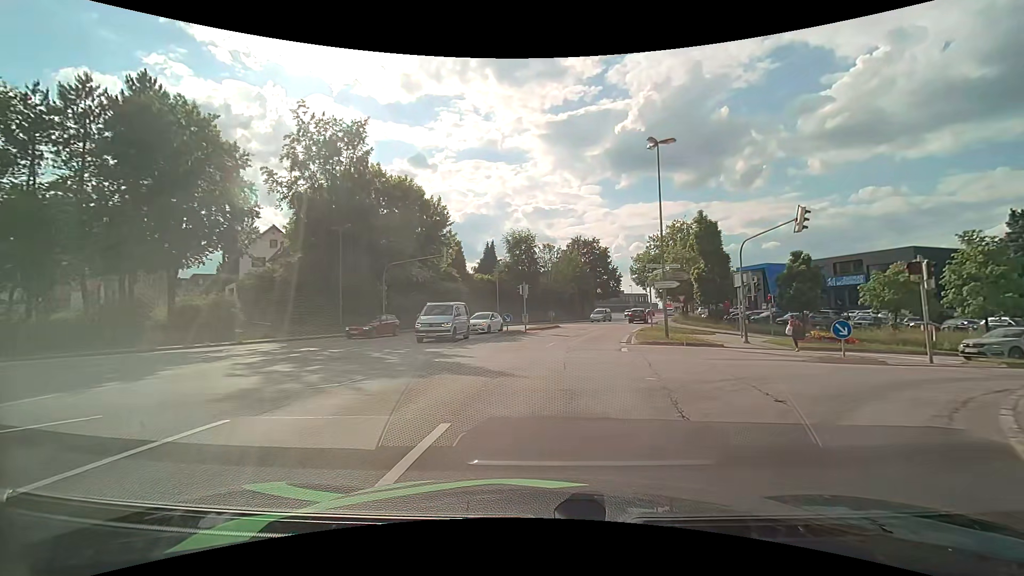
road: tertiary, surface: asphalt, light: Day
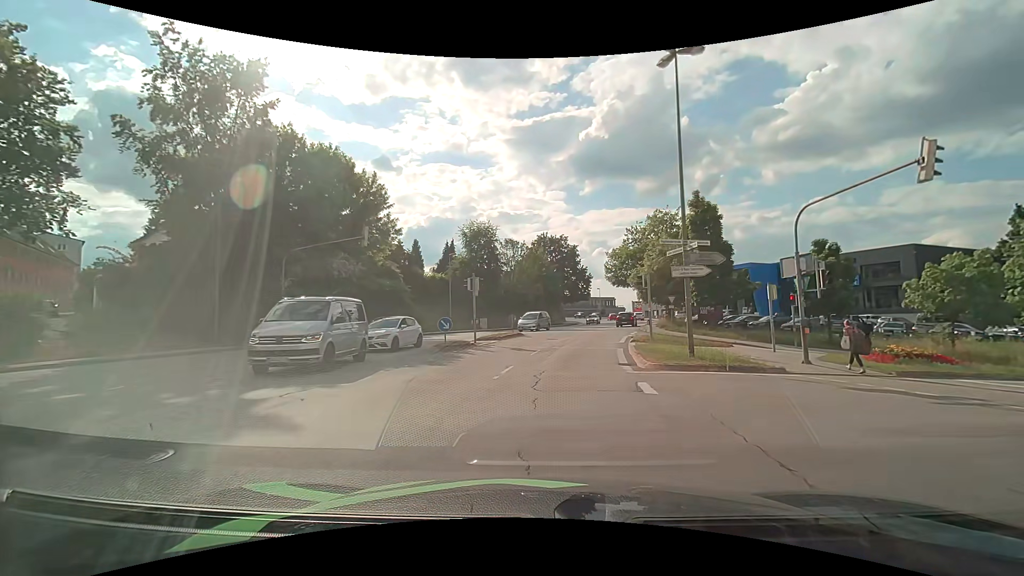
(+0.3, +9.7) m; +4°
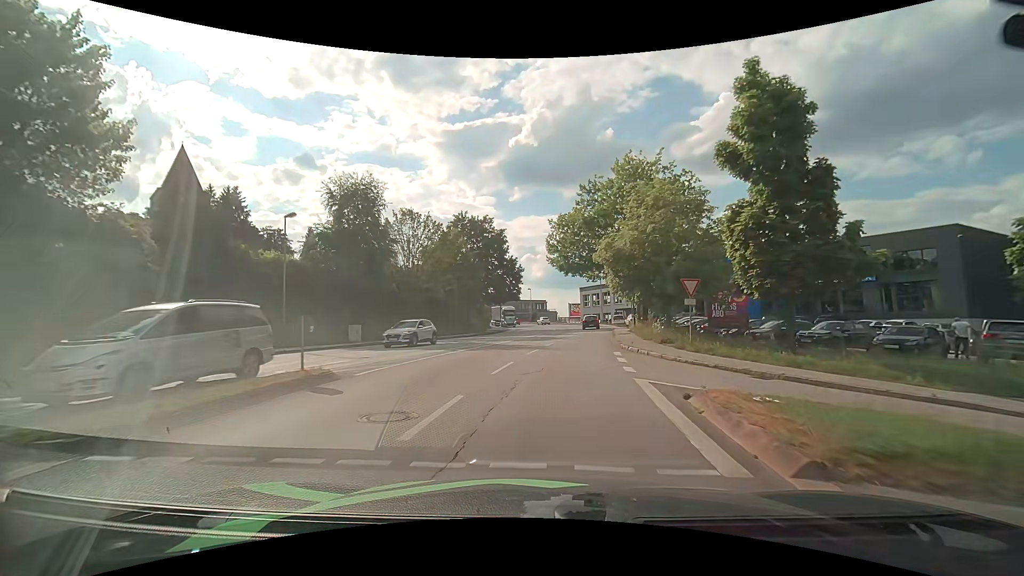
(+1.5, +21.1) m; +8°
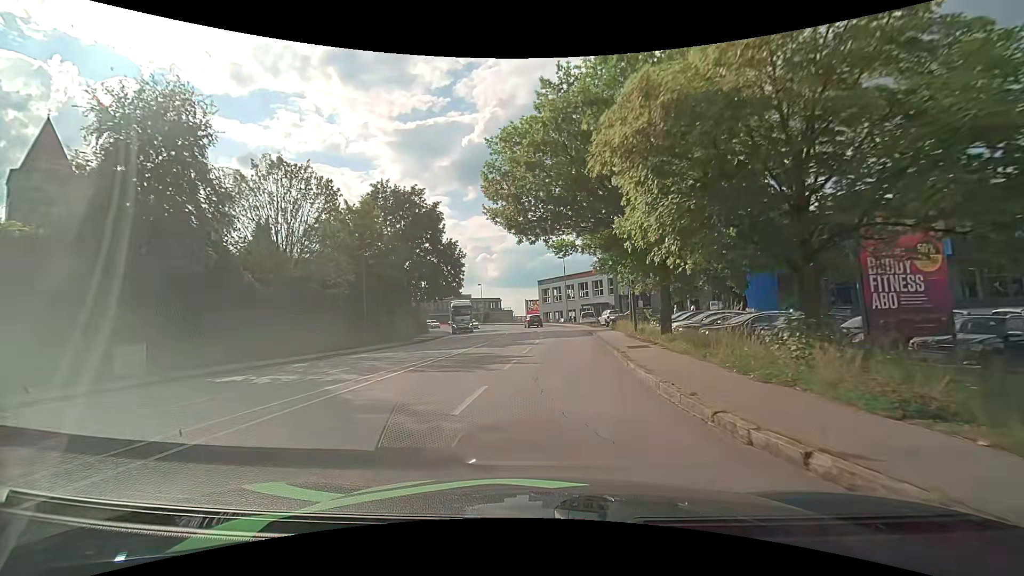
(+0.8, +16.2) m; +5°
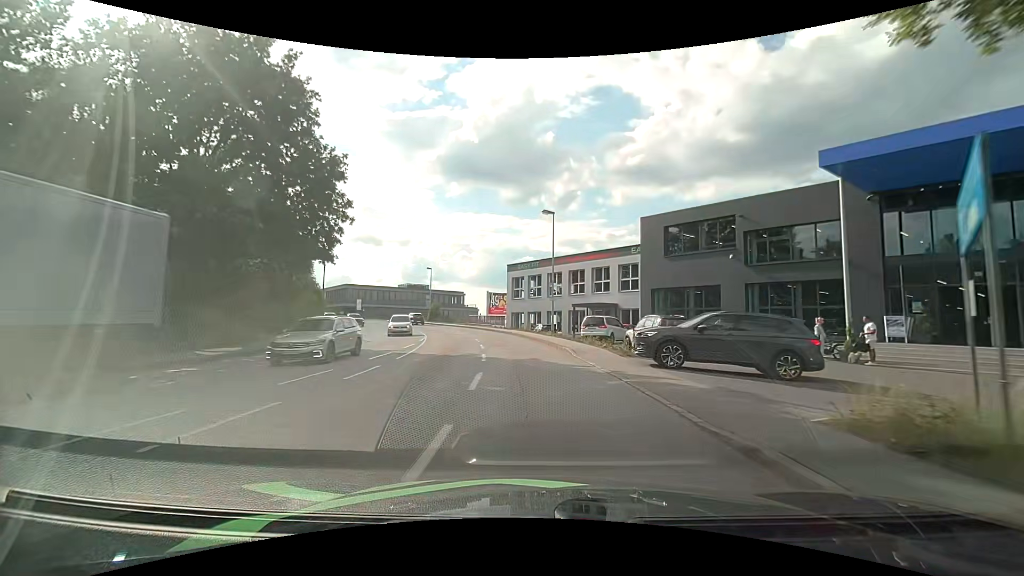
(+0.6, +27.6) m; +2°
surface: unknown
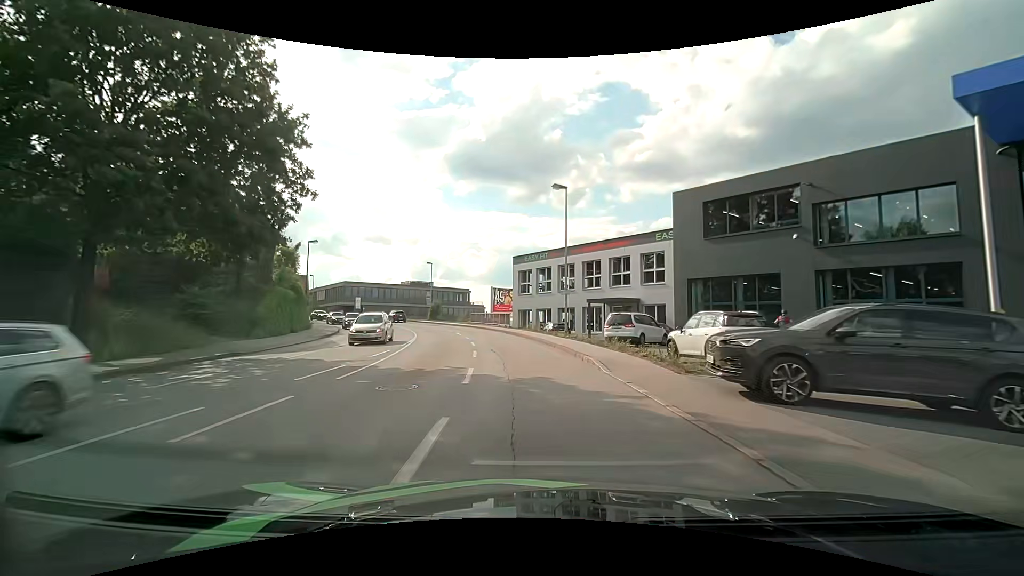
(0.0, +5.7) m; -1°
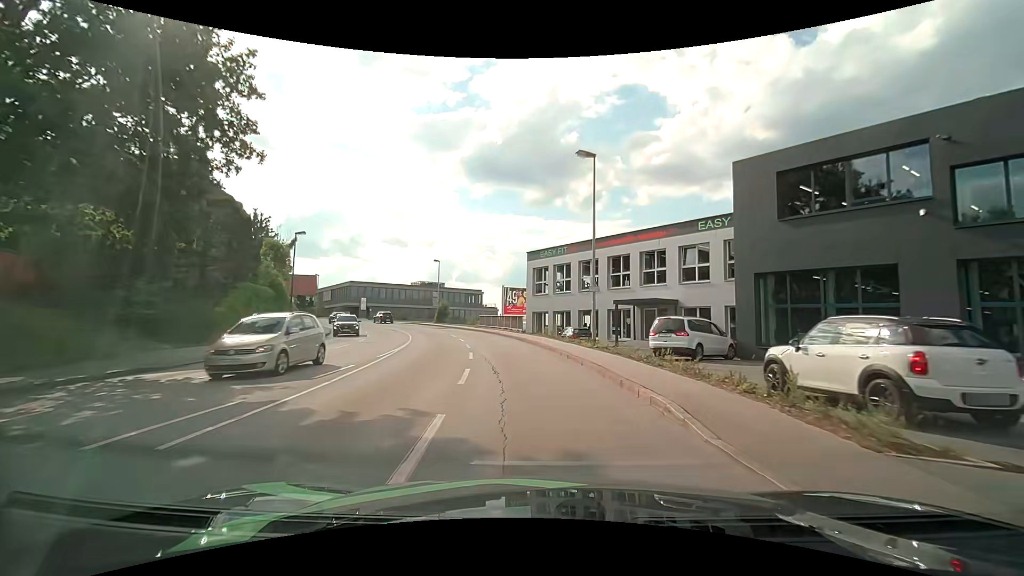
(-0.1, +5.8) m; -2°
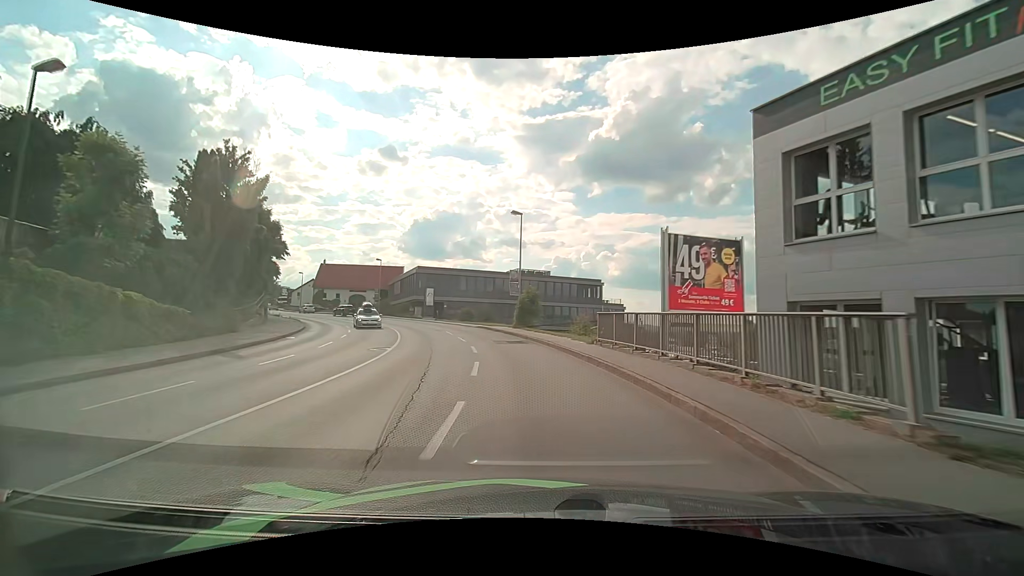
(-2.9, +29.6) m; -13°
(-1, +10) (-2, +20) (-5, +29) (-9, +39) (-14, +47) (-19, +56) (-25, +64) (-32, +72) (-38, +79) (-45, +86) m
